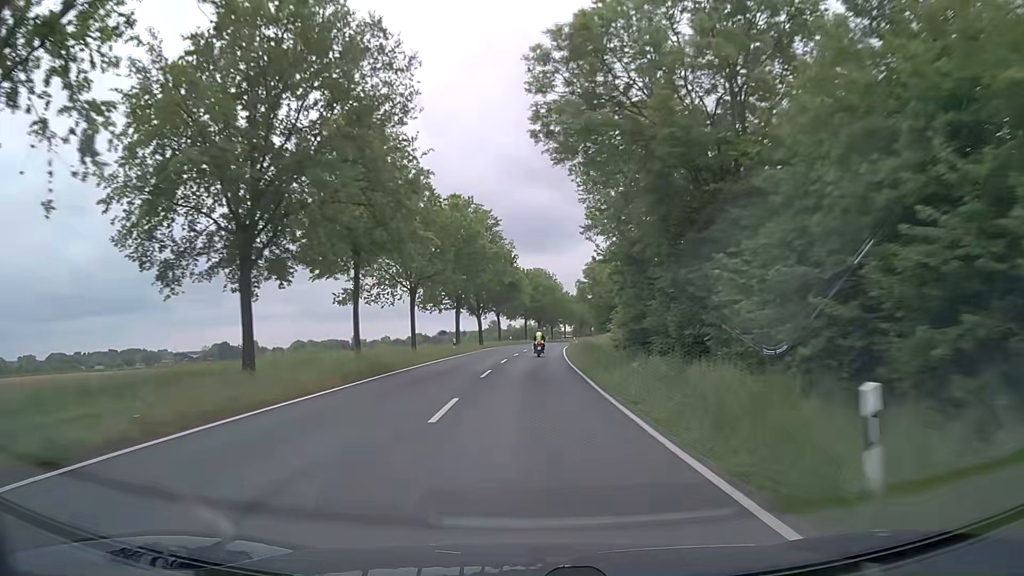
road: secondary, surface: asphalt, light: Day
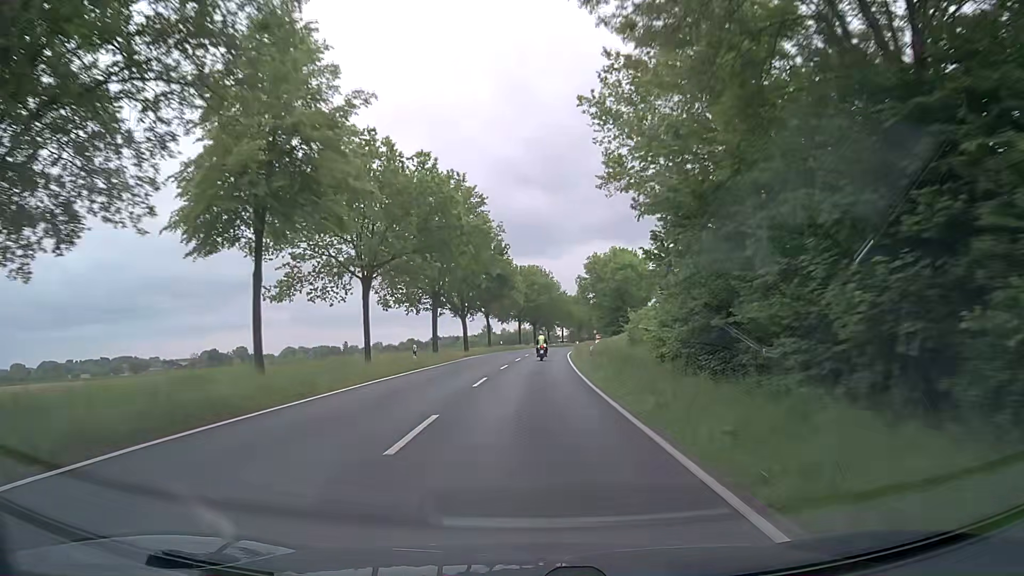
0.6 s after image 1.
(0.0, +13.8) m; 0°
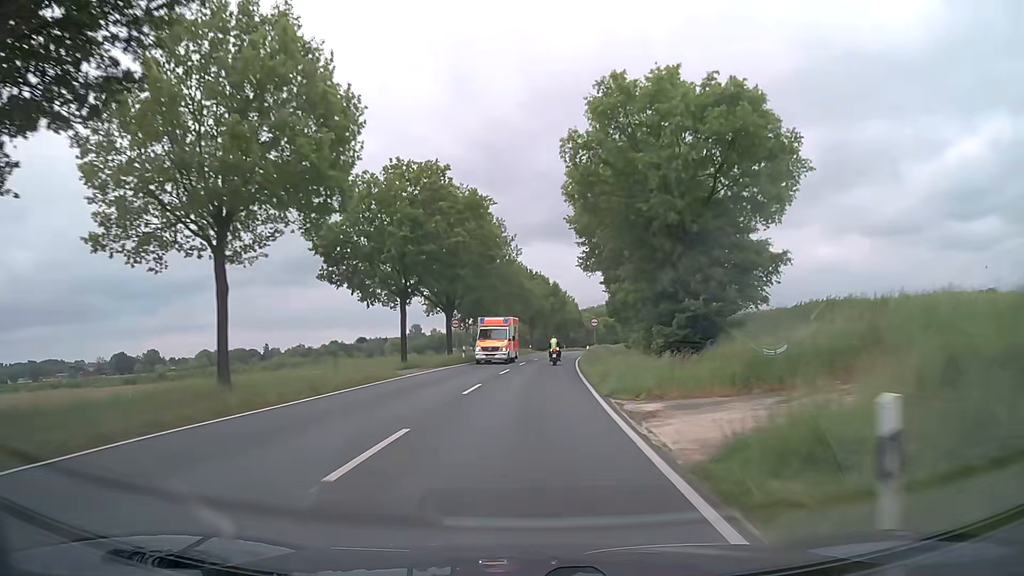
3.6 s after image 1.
(+2.5, +67.9) m; +5°
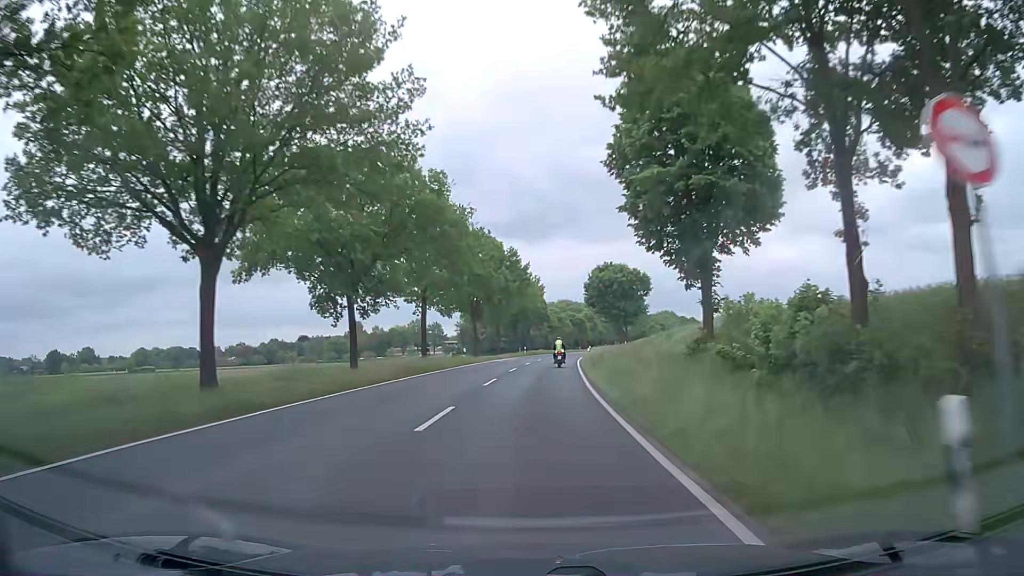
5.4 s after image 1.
(+1.3, +40.4) m; +4°
(0, +10) (0, +20) (+1, +30) (+1, +40) (+2, +50) (+2, +60) (+3, +70) (+4, +80) (+6, +90) (+7, +100) m
